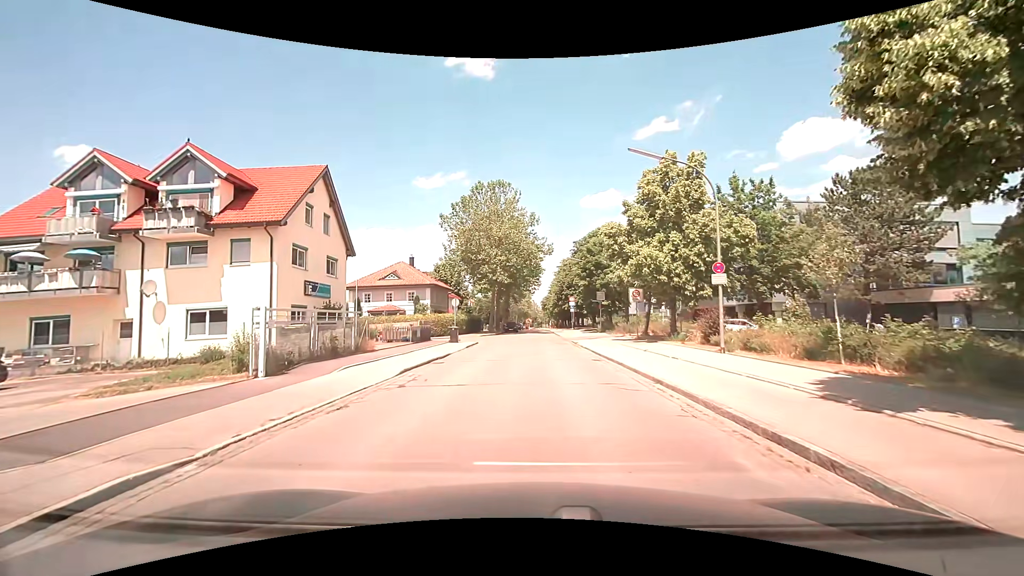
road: residential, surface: asphalt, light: Day
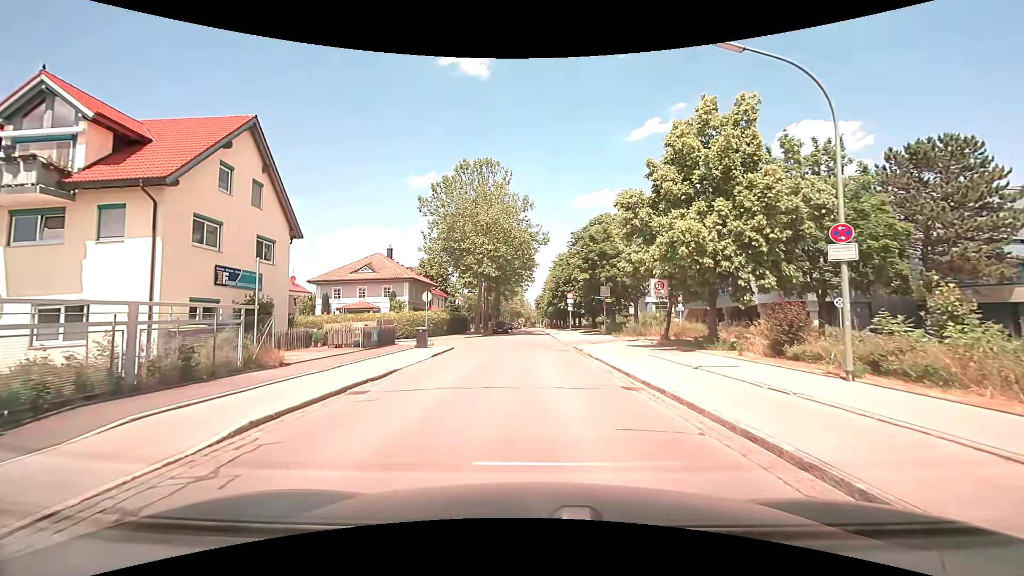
(+0.1, +7.6) m; +1°
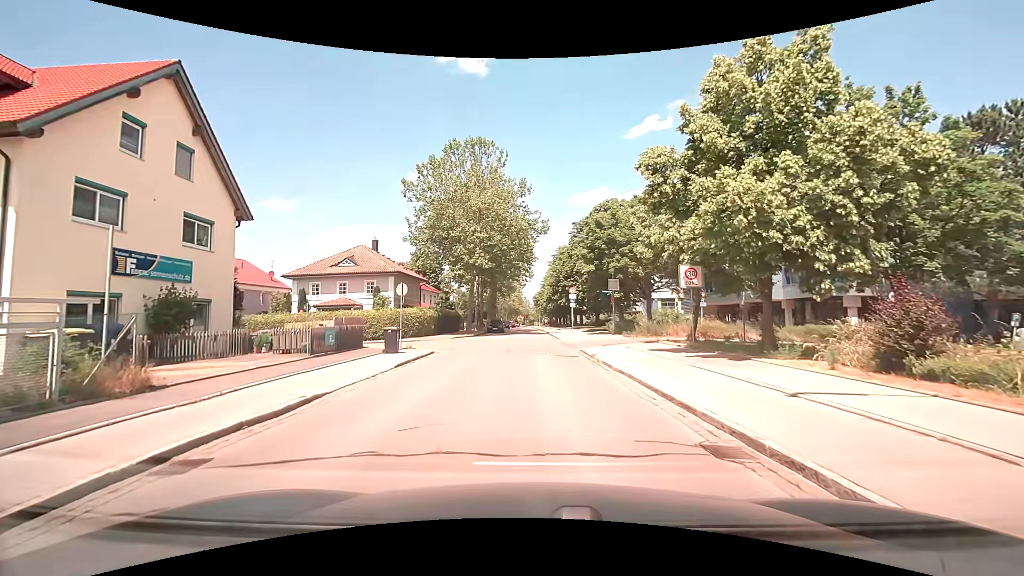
(+0.1, +5.2) m; +1°
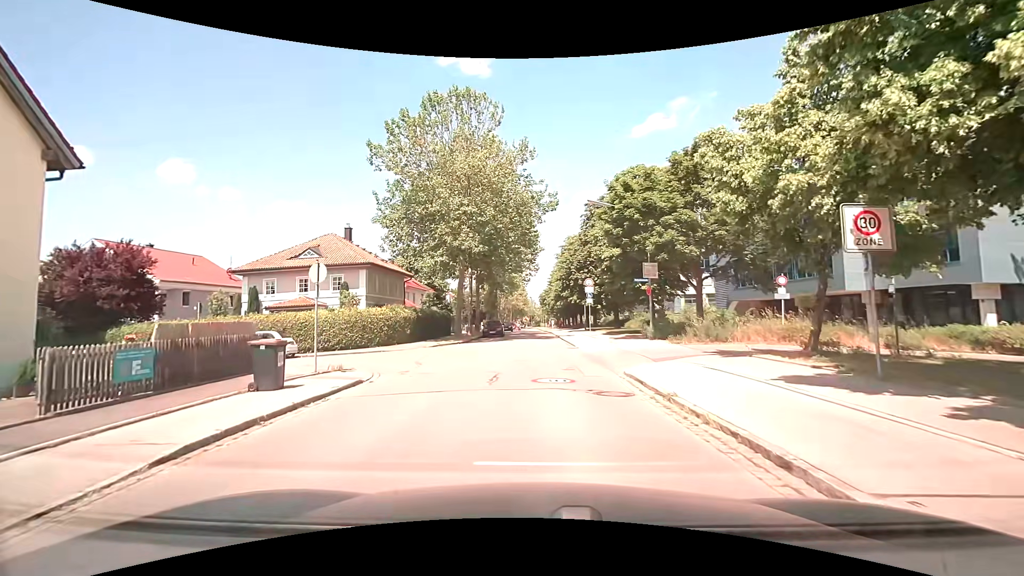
(0.0, +9.9) m; 0°
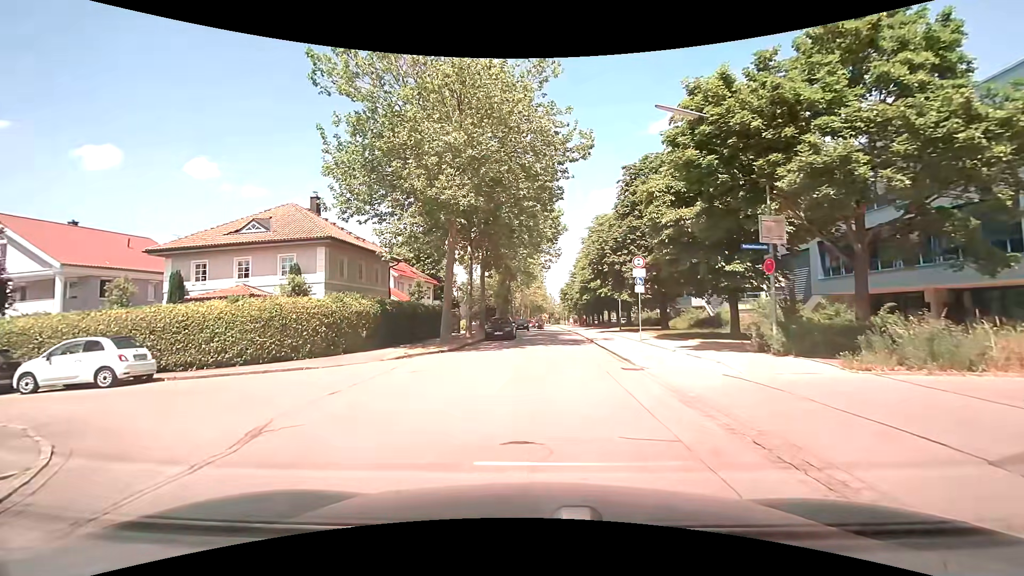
(-0.2, +11.3) m; -3°
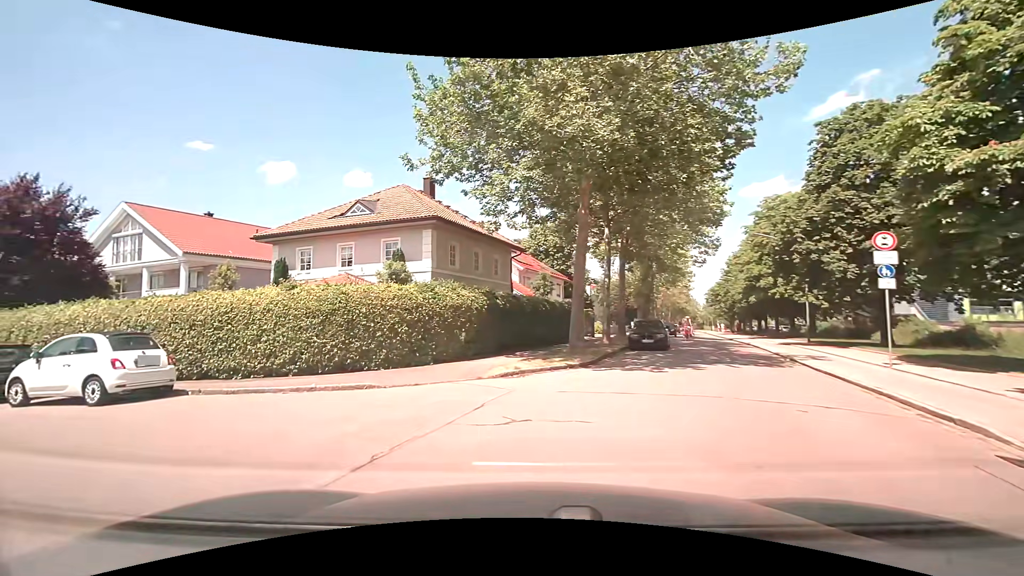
(-0.6, +6.6) m; -17°
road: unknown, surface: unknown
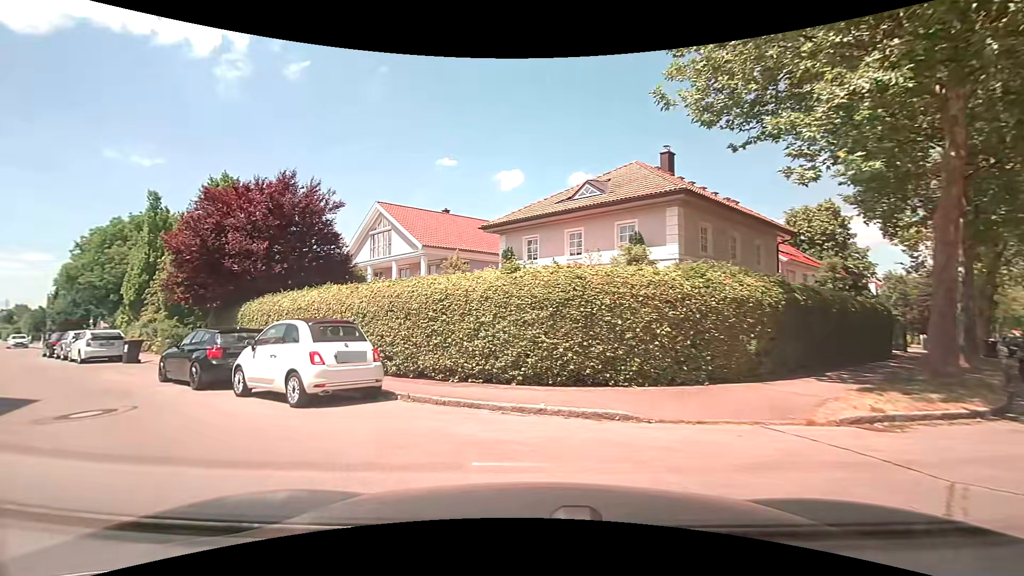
(-0.7, +4.2) m; -23°
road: residential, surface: asphalt
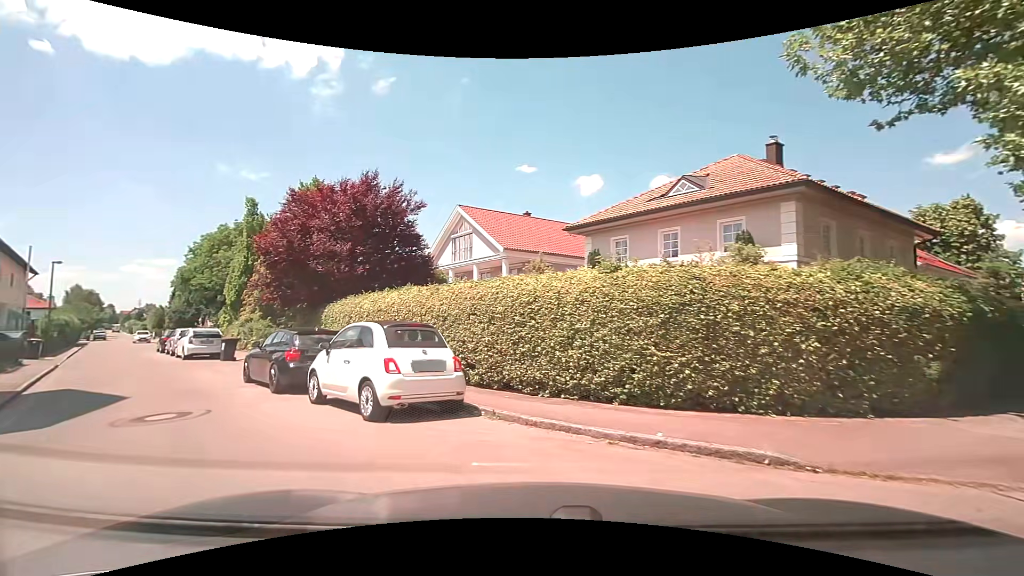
(-0.1, +1.4) m; -11°
